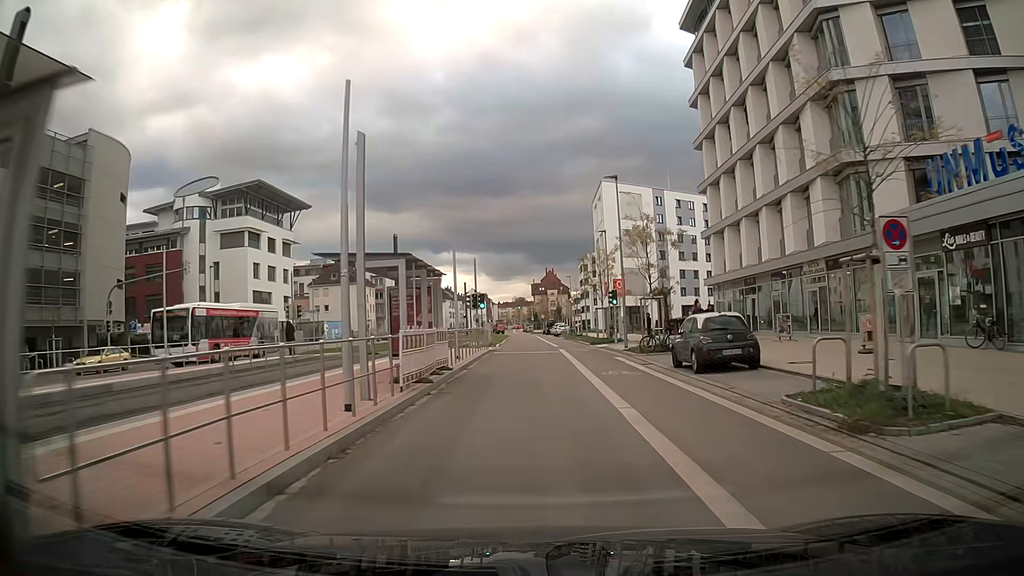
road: secondary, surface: asphalt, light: Day
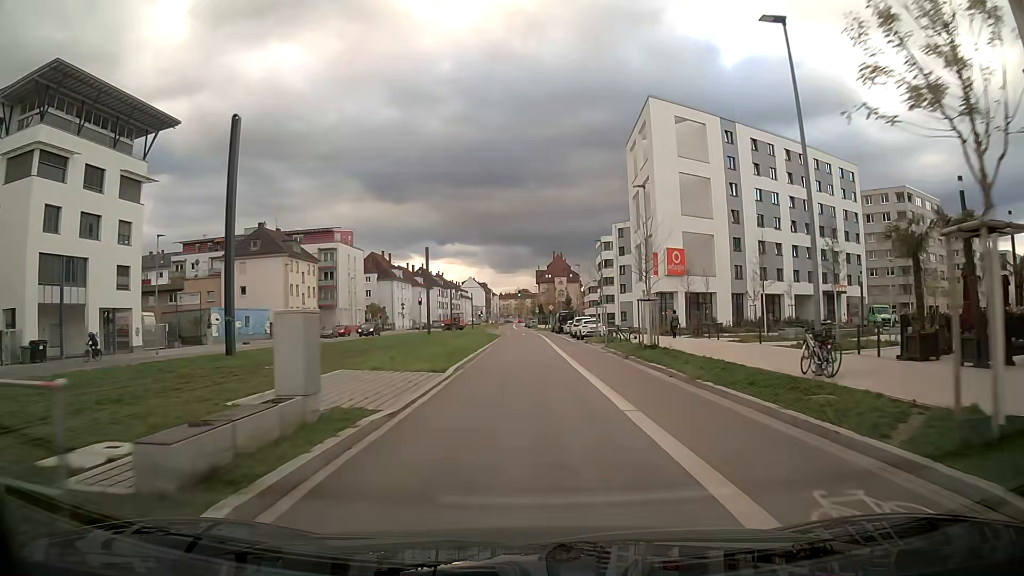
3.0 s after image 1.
(-0.3, +37.0) m; 0°
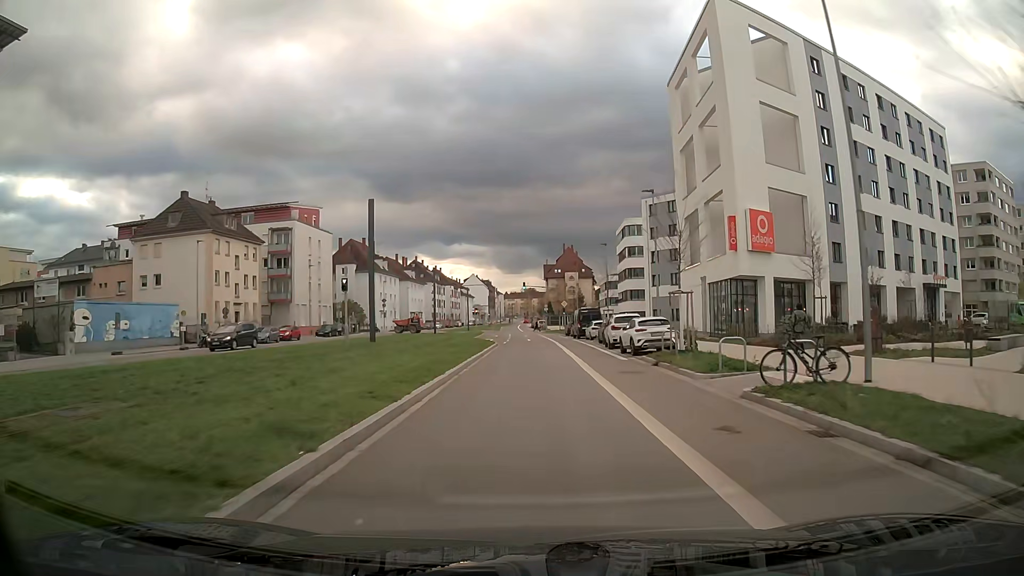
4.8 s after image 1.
(-0.1, +22.2) m; -1°
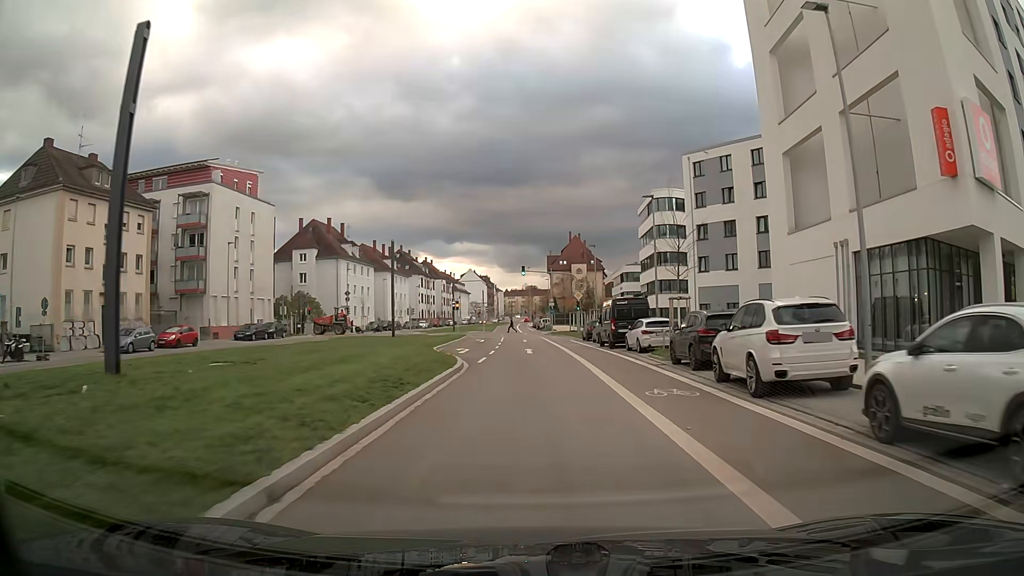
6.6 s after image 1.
(0.0, +22.4) m; 0°
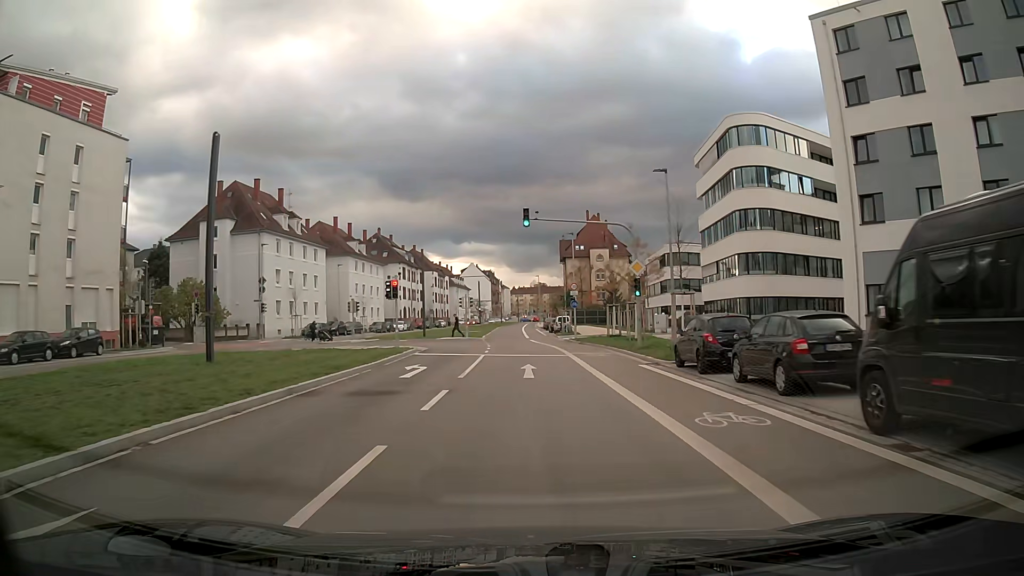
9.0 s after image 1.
(-0.3, +30.2) m; -1°
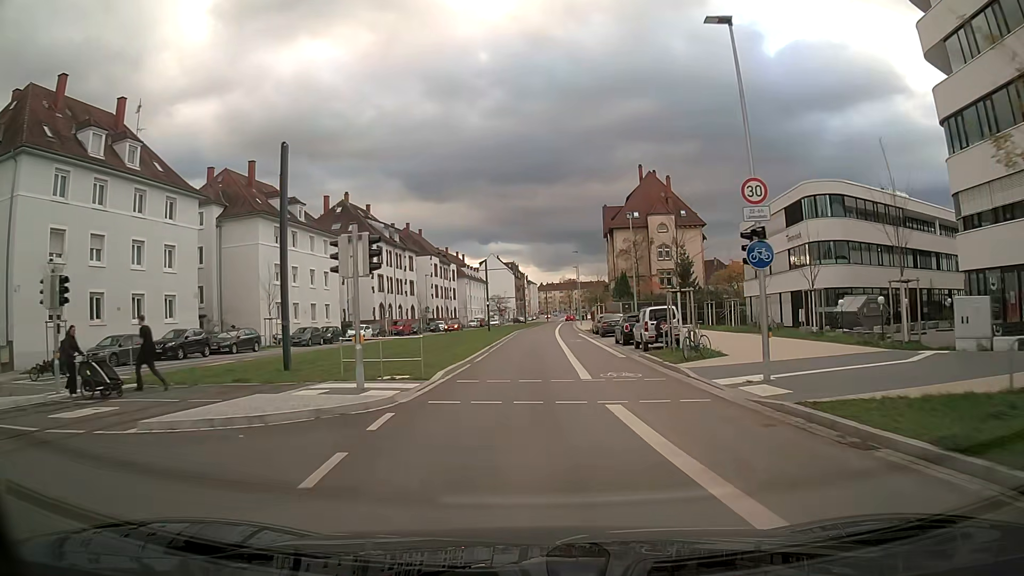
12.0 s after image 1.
(-0.7, +38.1) m; -2°
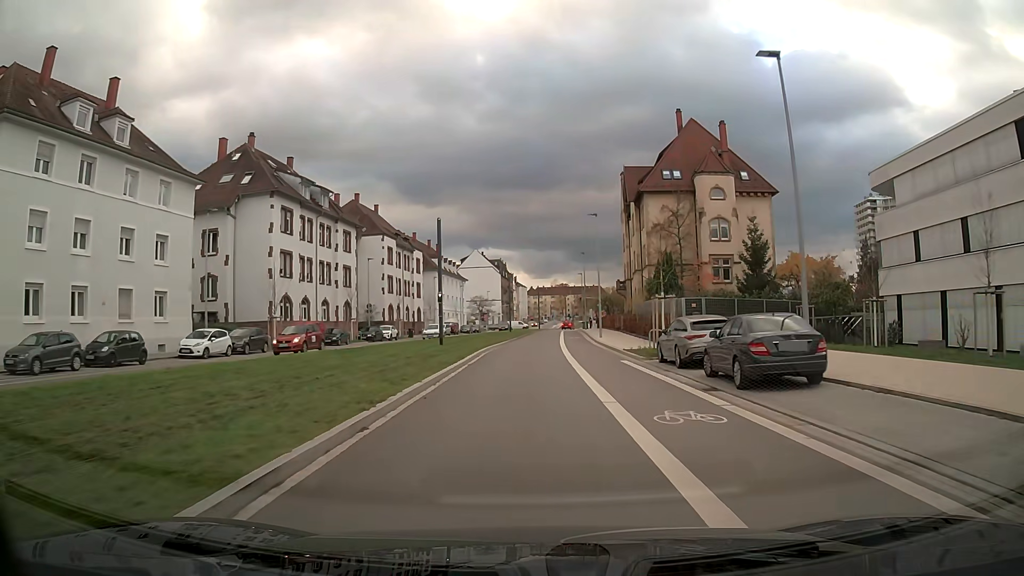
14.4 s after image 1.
(+0.1, +29.8) m; 0°
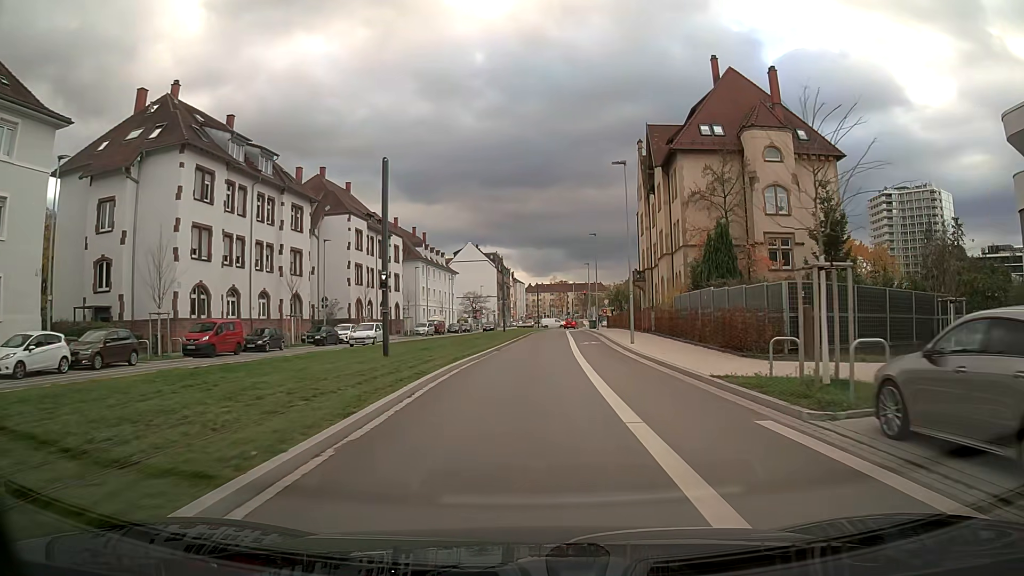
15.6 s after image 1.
(0.0, +14.4) m; 0°
